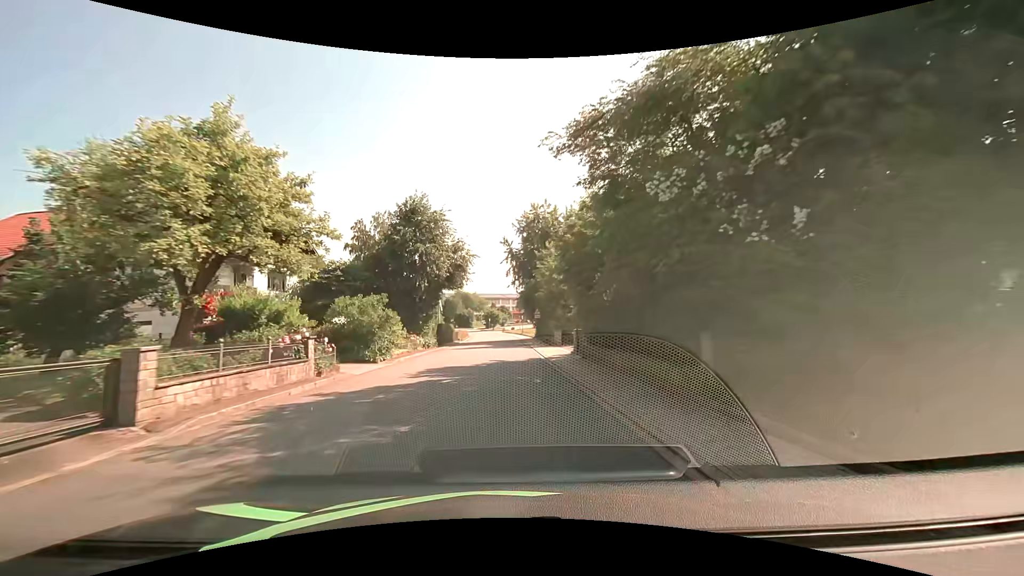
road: tertiary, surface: asphalt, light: Day
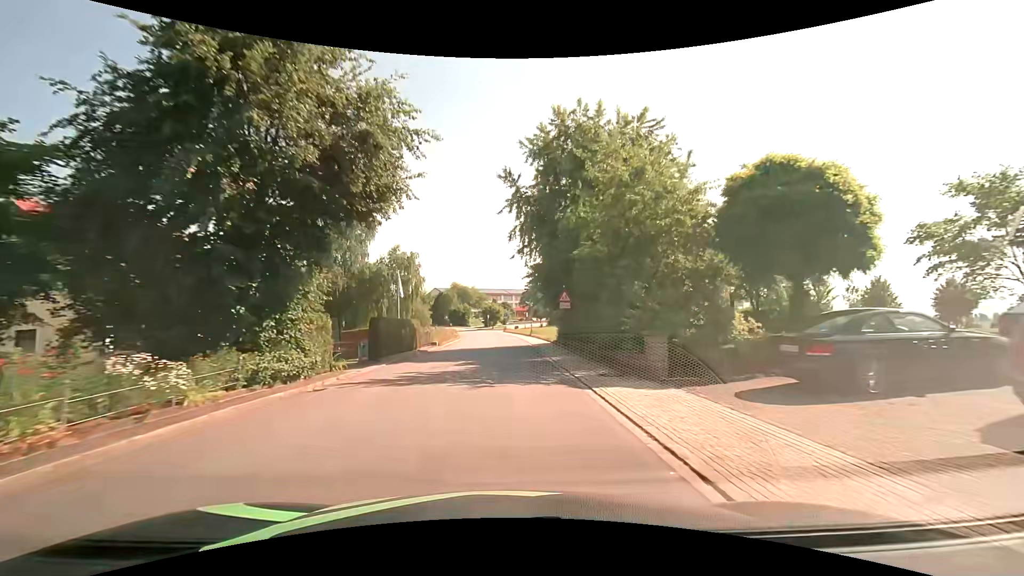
(-0.3, +22.5) m; -1°
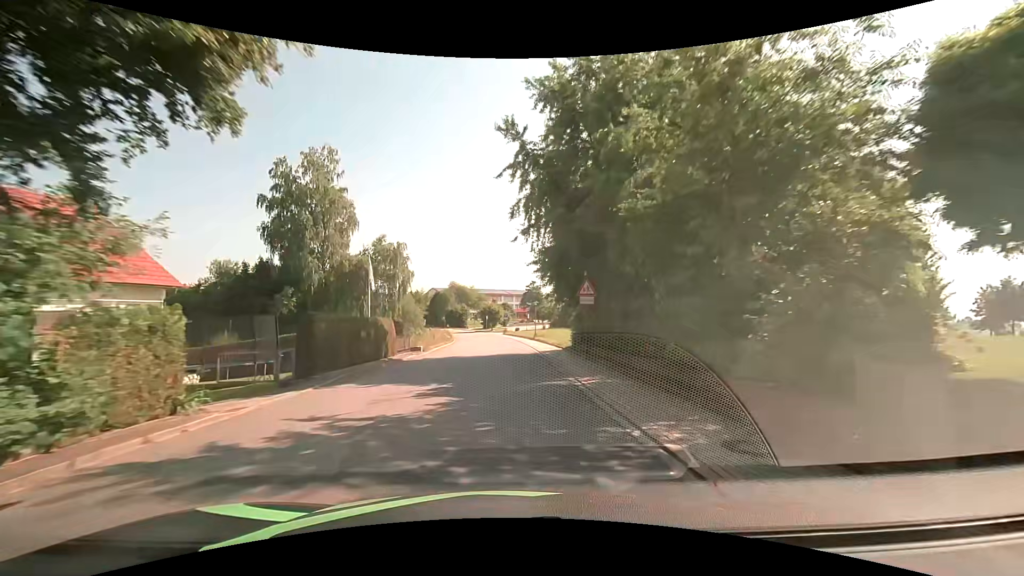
(0.0, +7.5) m; -1°
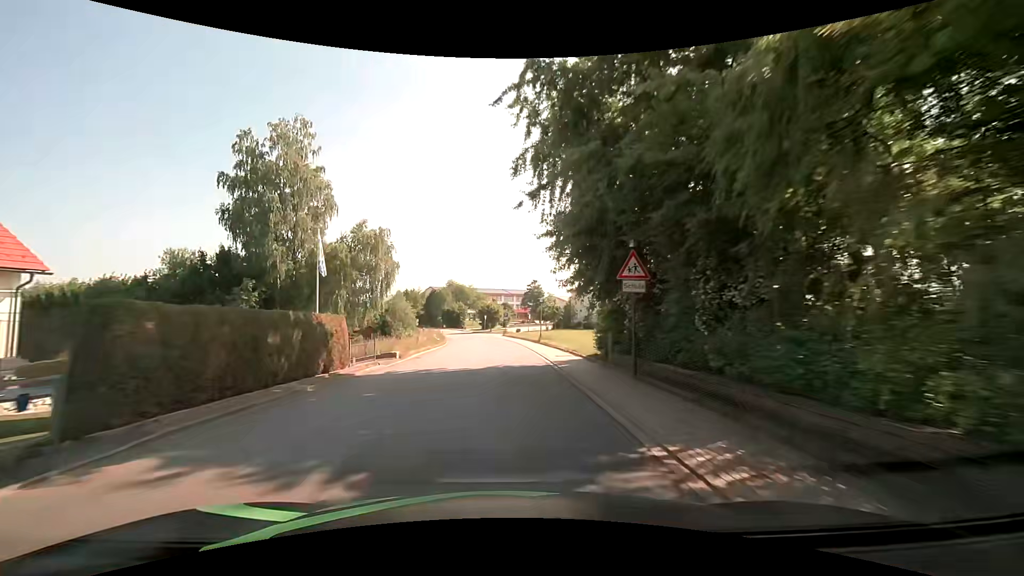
(0.0, +7.5) m; +1°
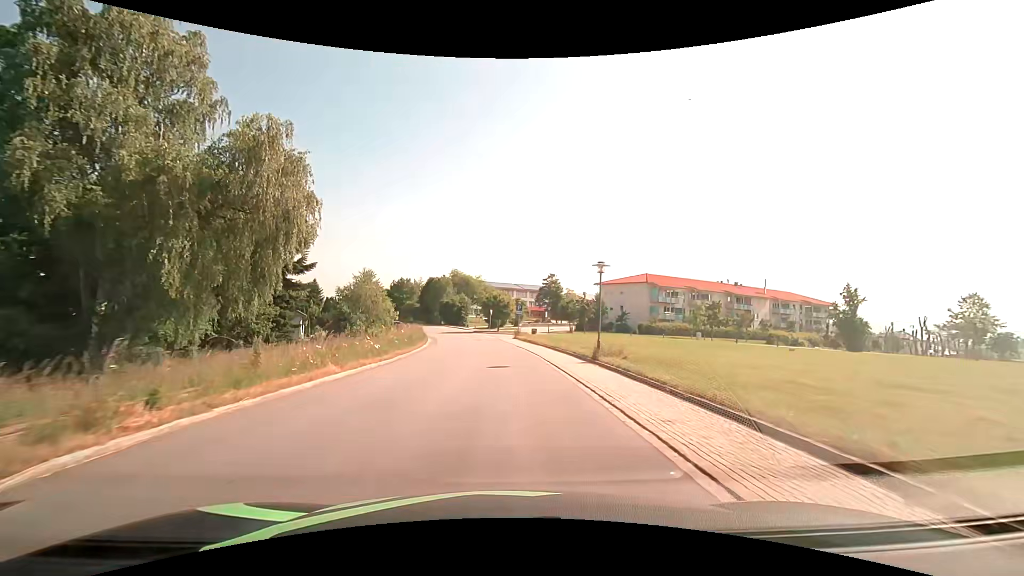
(-0.3, +22.6) m; -1°
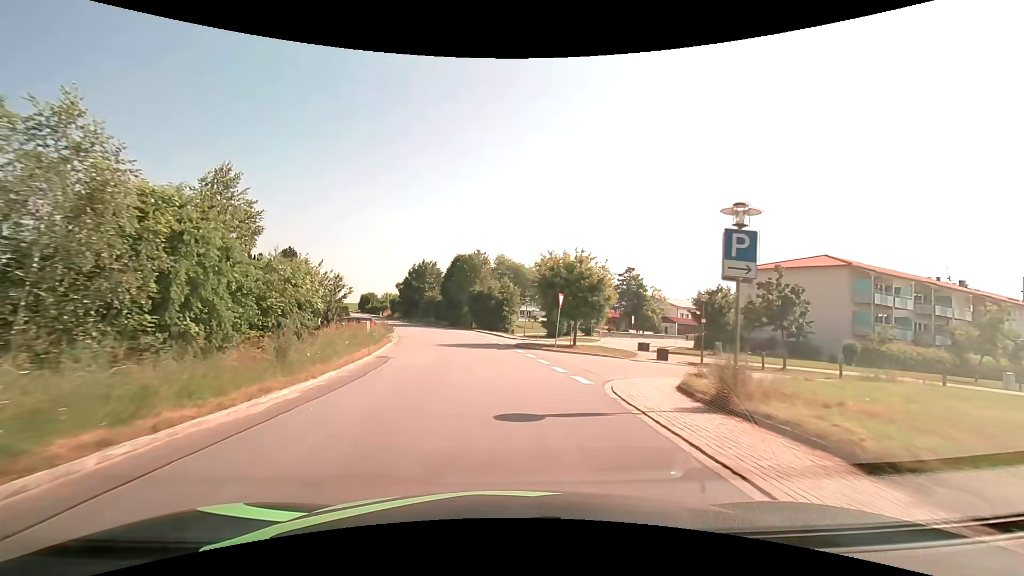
(-1.9, +37.9) m; -6°
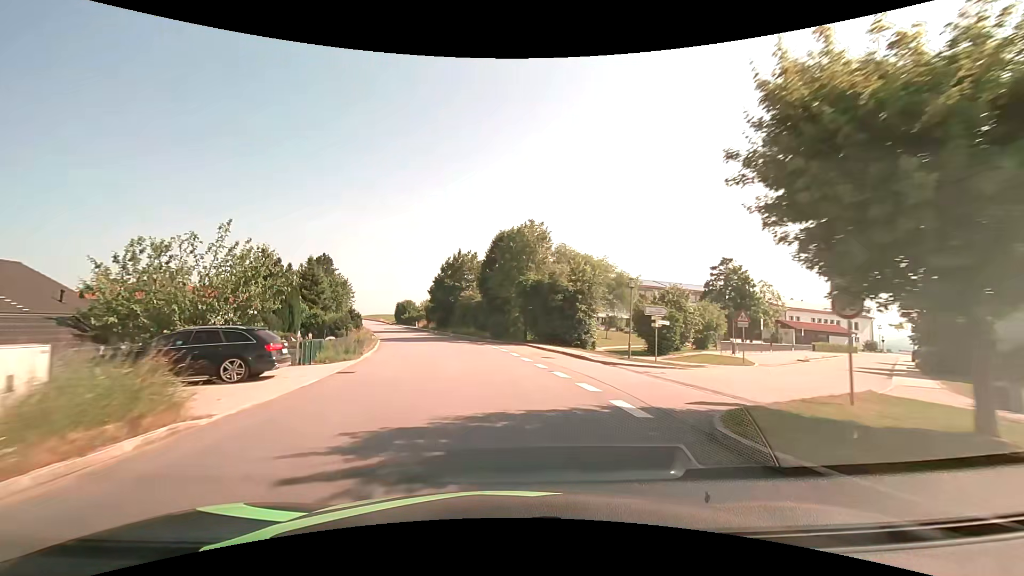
(-1.1, +22.6) m; -6°
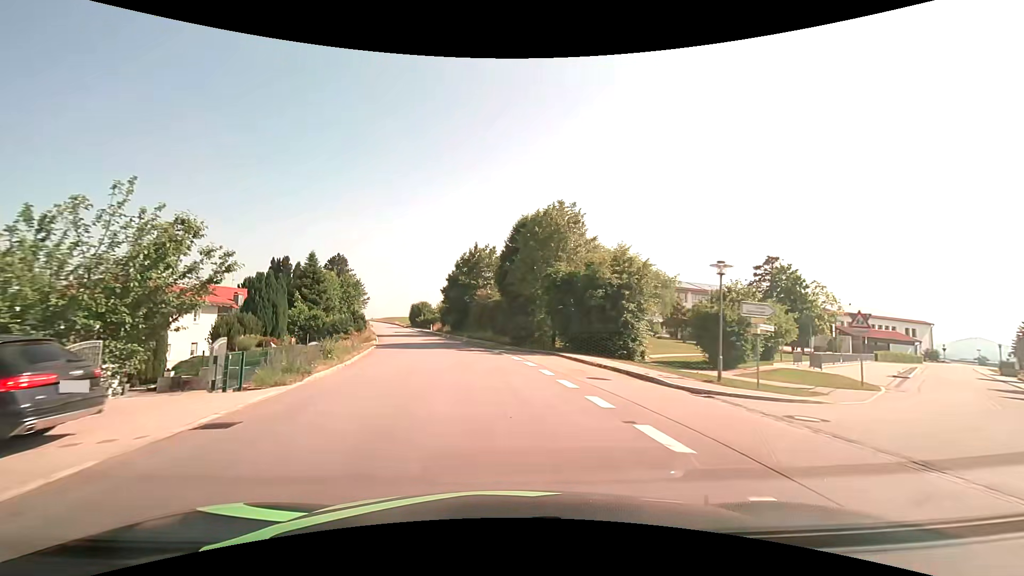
(-0.2, +7.5) m; -2°
(0, +10) (-1, +20) (-3, +30) (-5, +40) (-8, +49) (-10, +59) (-13, +69) (-16, +78) (-18, +88) (-21, +97) m
